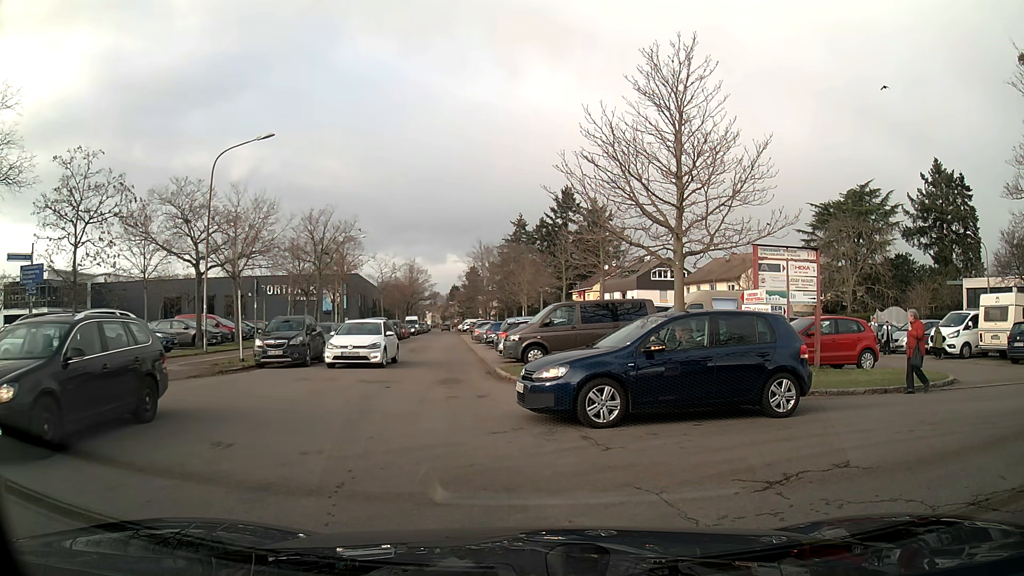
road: residential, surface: asphalt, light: Day
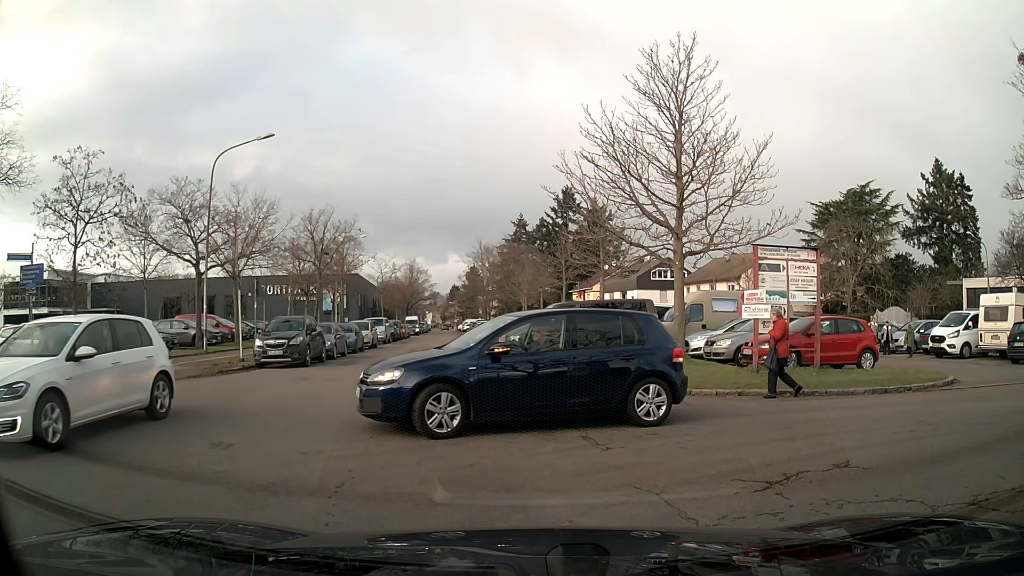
(0.0, 0.0) m; 0°
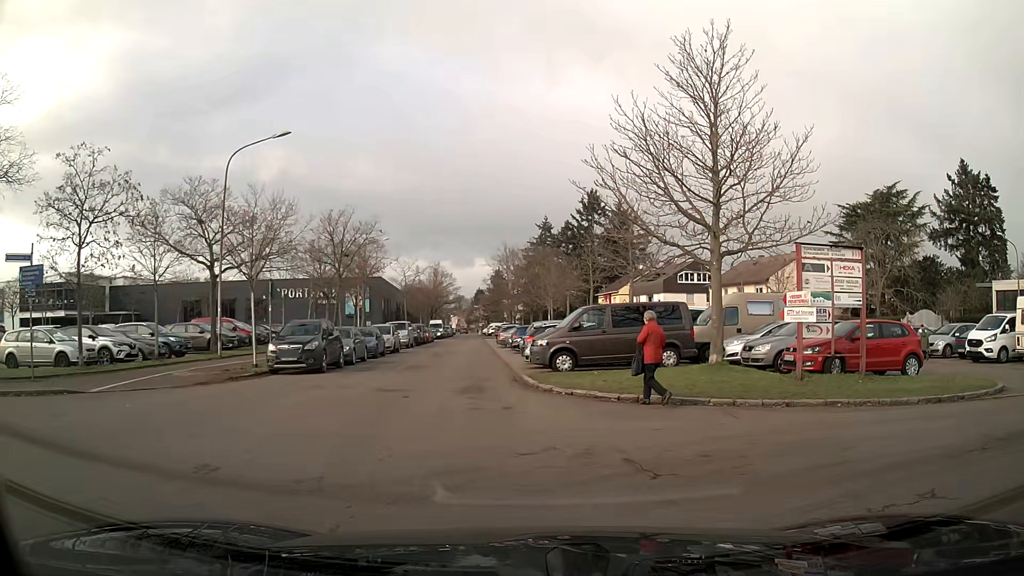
(0.0, +1.1) m; -3°
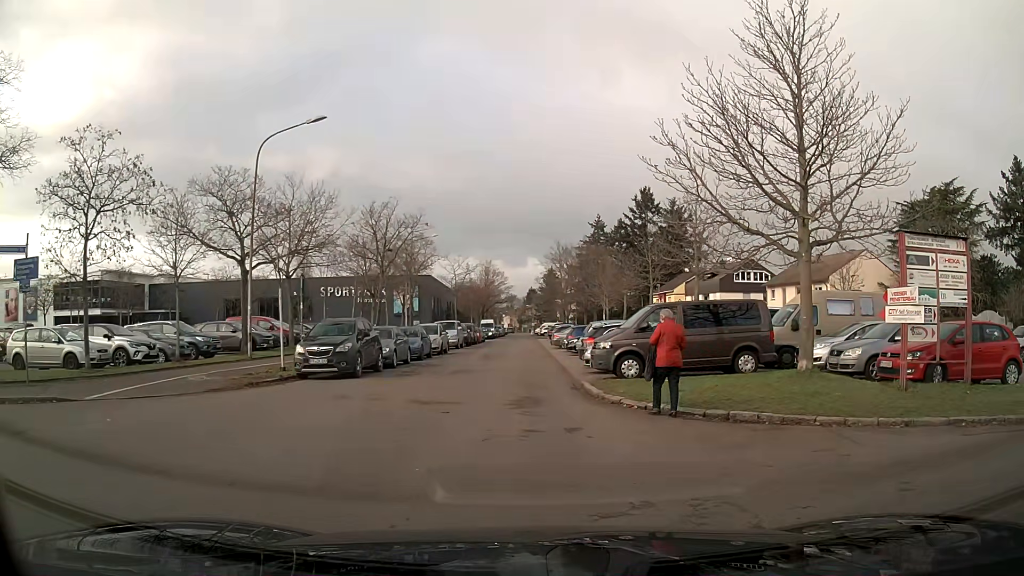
(-0.1, +2.4) m; -5°
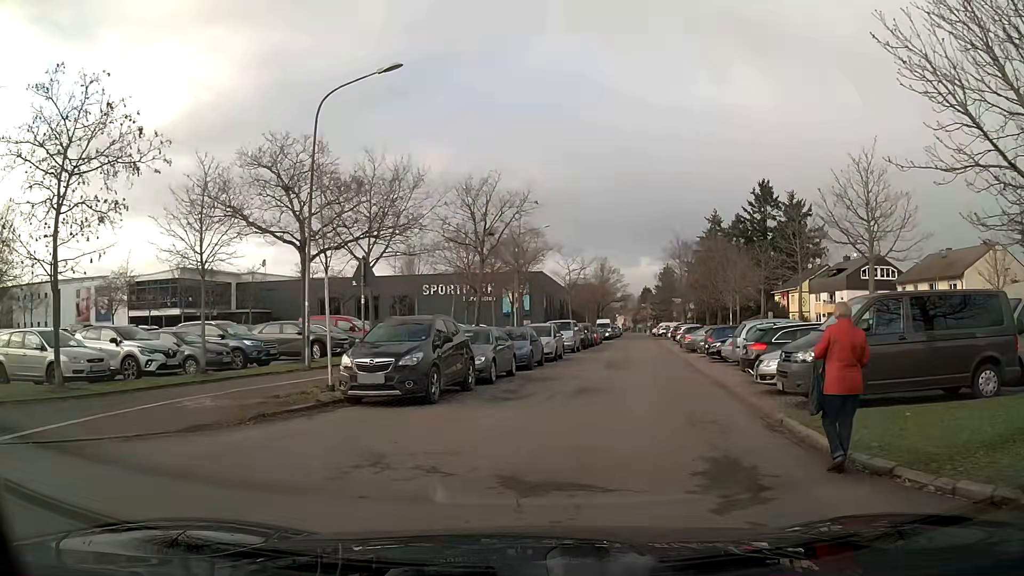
(-0.5, +6.2) m; -7°
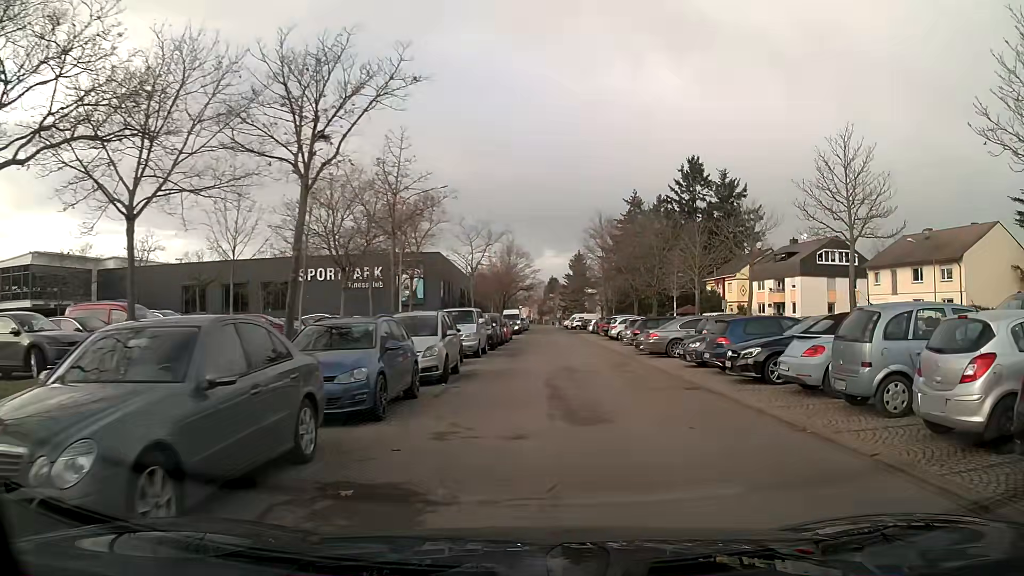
(+0.9, +13.2) m; +11°
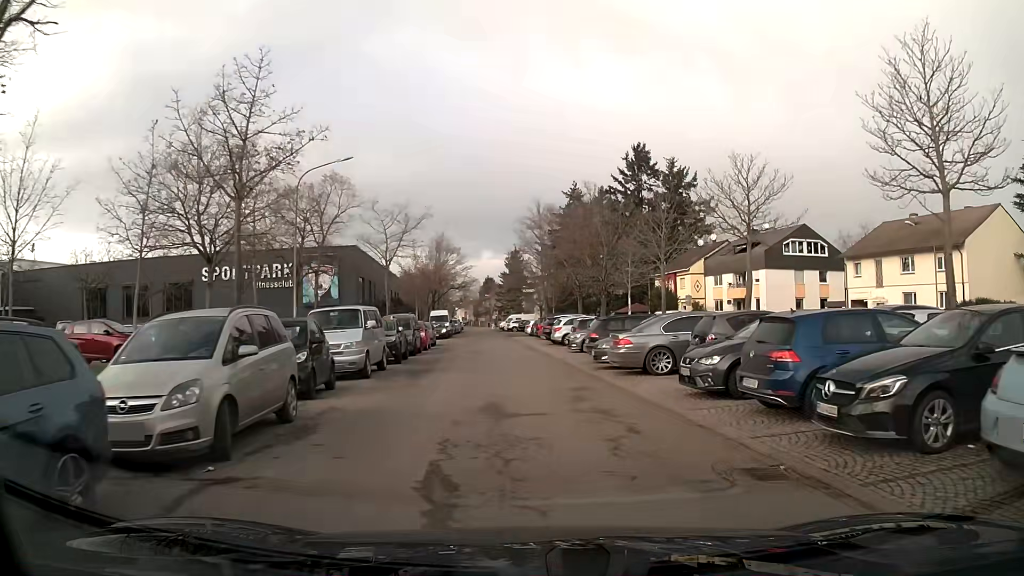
(+0.3, +8.2) m; +3°
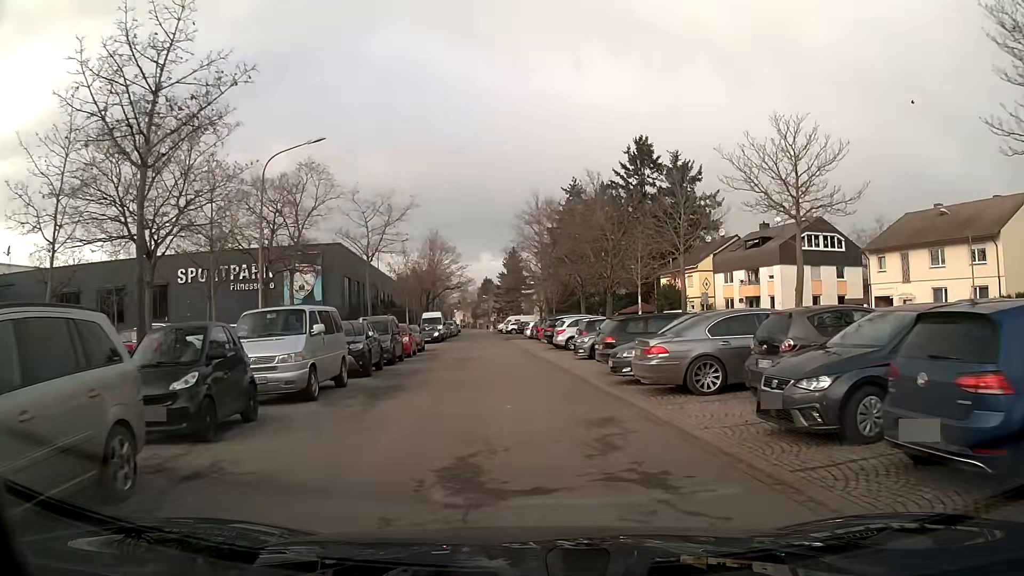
(0.0, +4.4) m; -1°
(0, +10) (-1, +20) (-1, +30) (-2, +40) (-2, +50) (-3, +60) (-4, +70) (-5, +80) (-5, +90) (-6, +100) m
